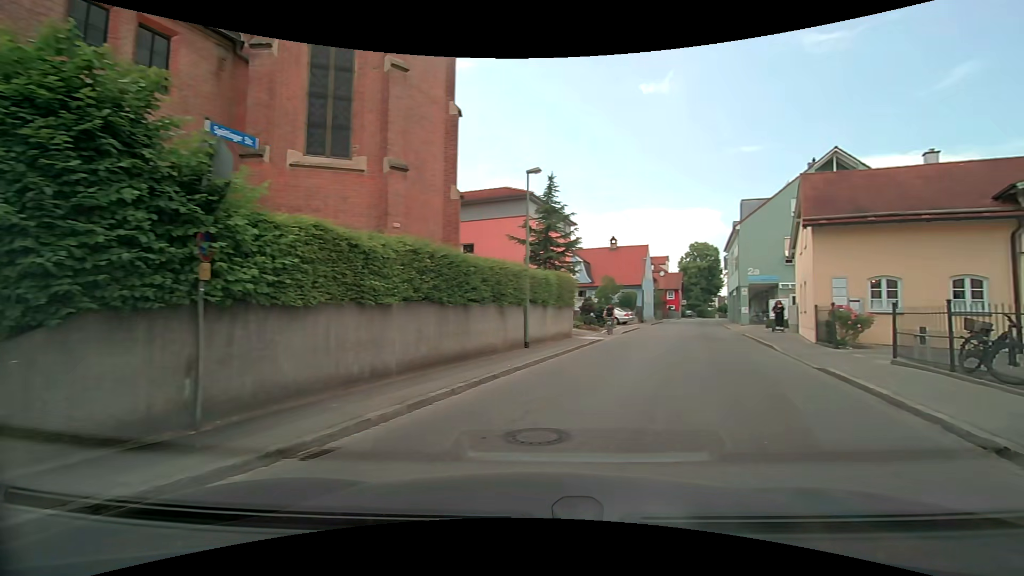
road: residential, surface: asphalt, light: Day
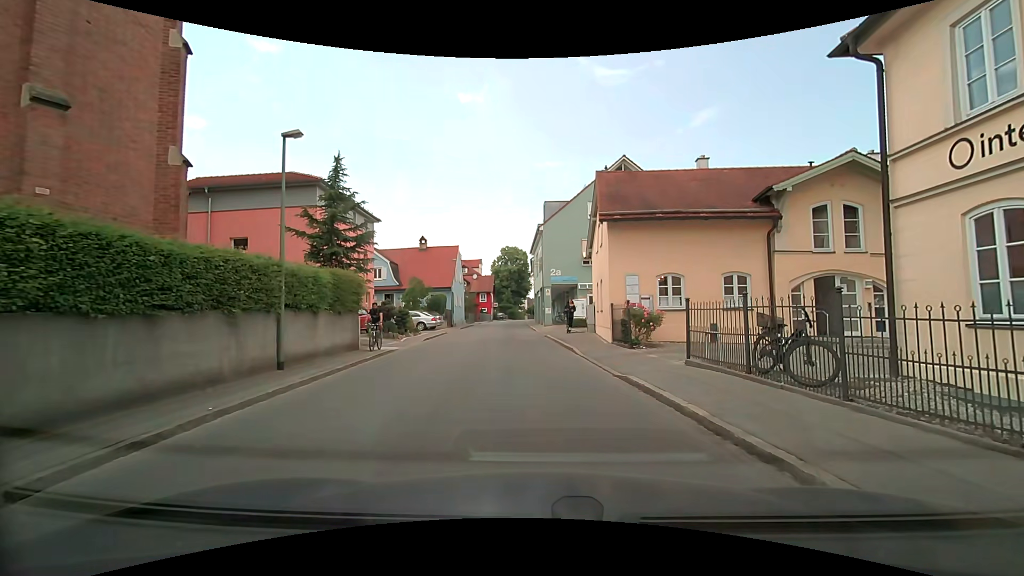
(+0.9, +3.4) m; +22°
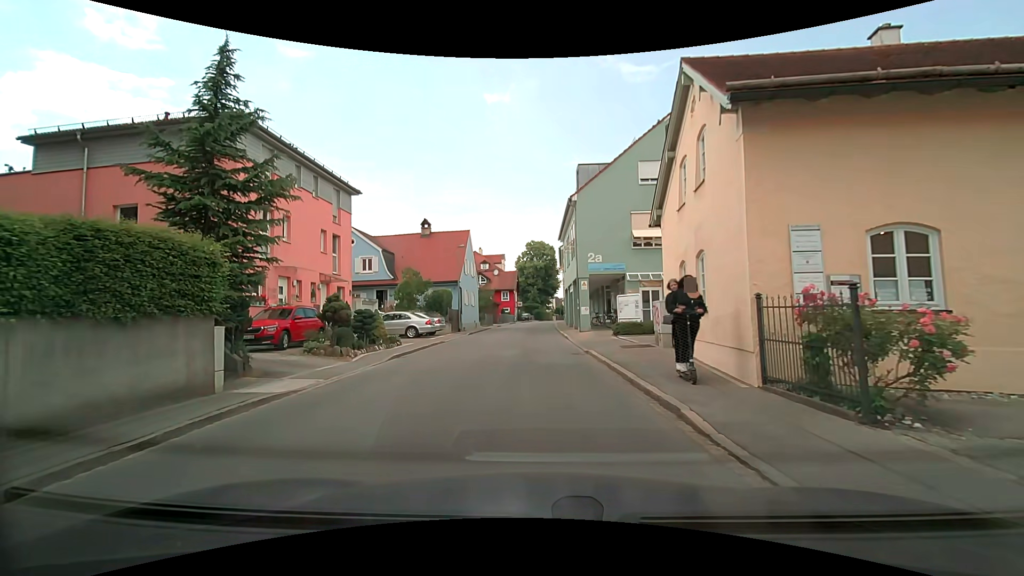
(-0.2, +10.4) m; -3°
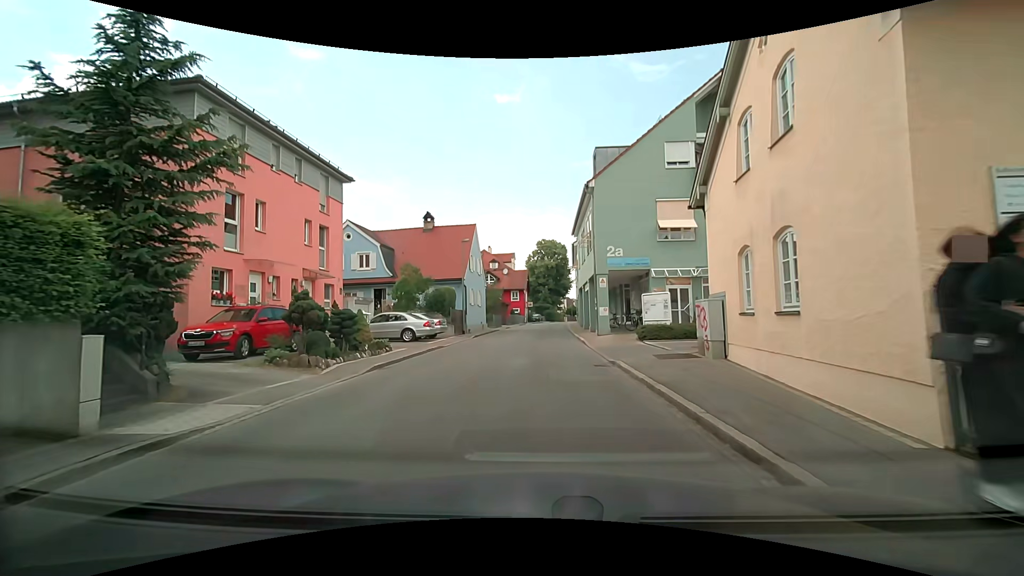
(0.0, +3.2) m; -1°
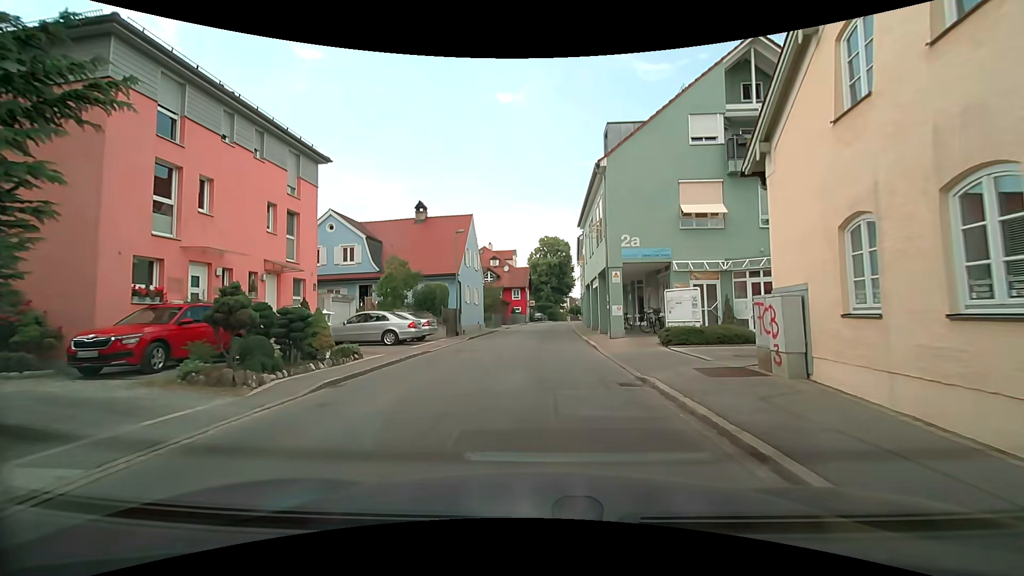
(0.0, +3.4) m; -1°
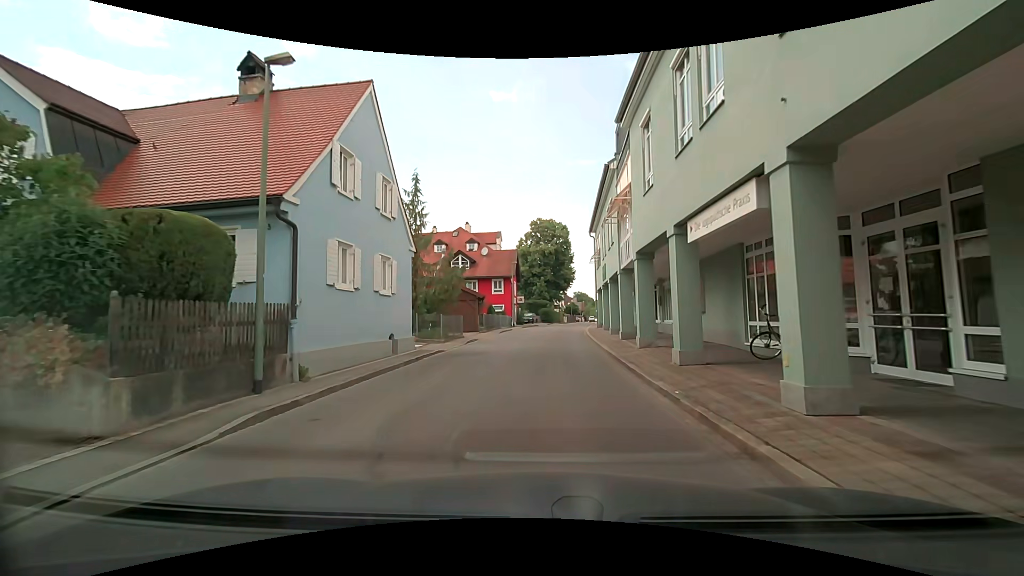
(+0.3, +20.4) m; +2°
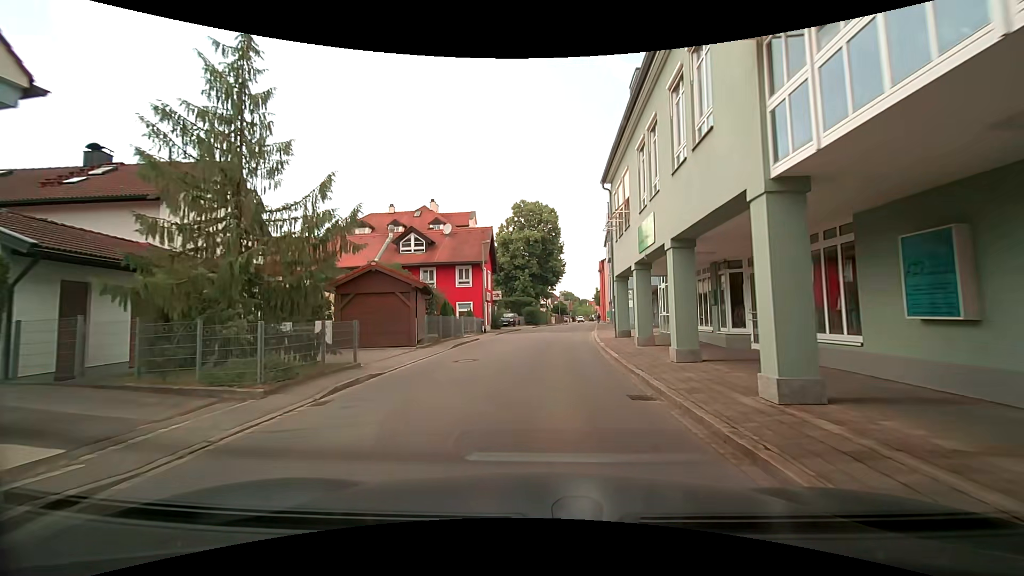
(0.0, +14.0) m; +1°
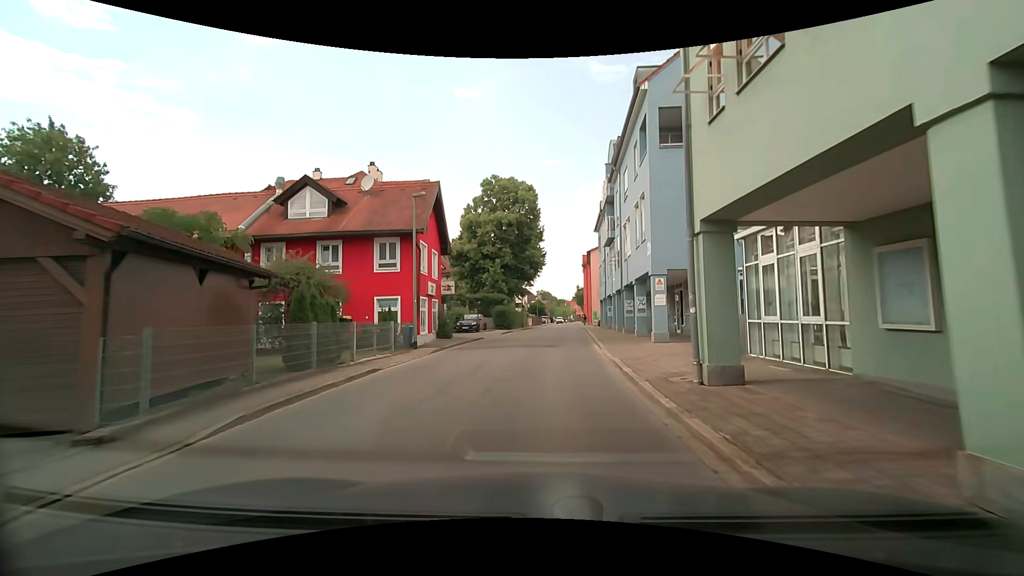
(+0.3, +13.5) m; +2°
(0, +10) (+1, +20) (+2, +30) (+3, +40) (+4, +50) (+4, +60) (+5, +70) (+6, +80) (+7, +90) (+8, +100) m
